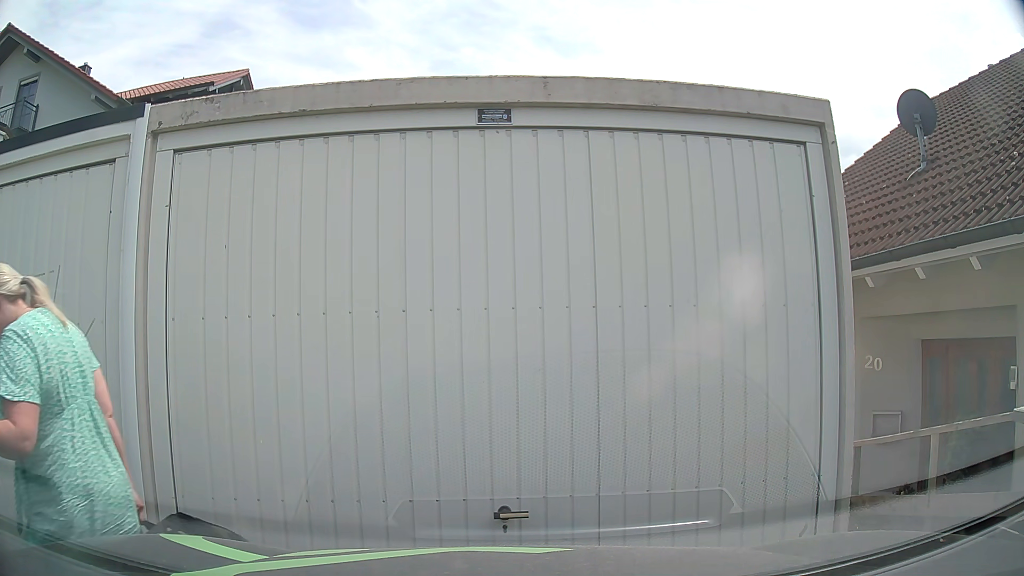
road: residential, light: Day
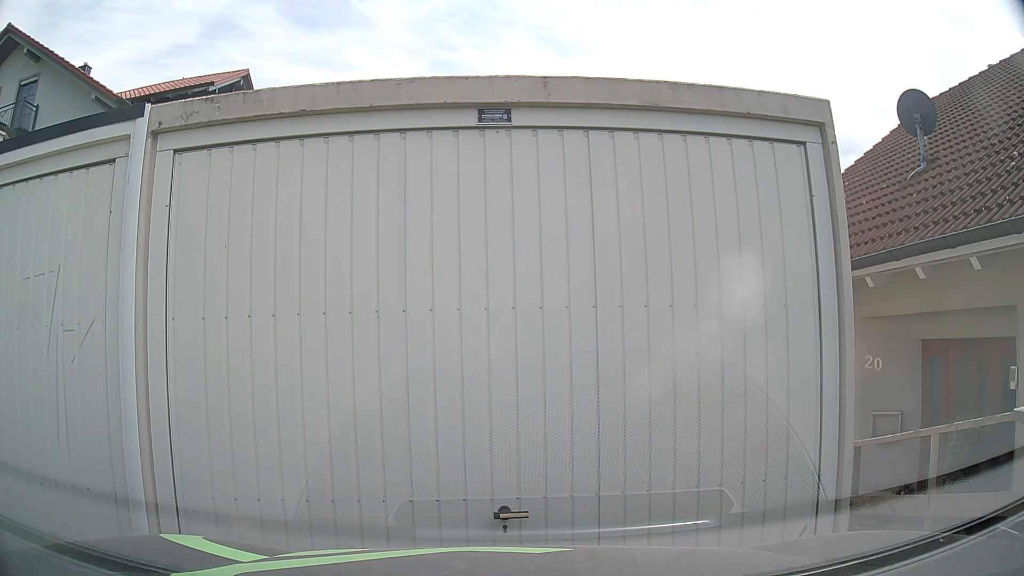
(0.0, 0.0) m; 0°
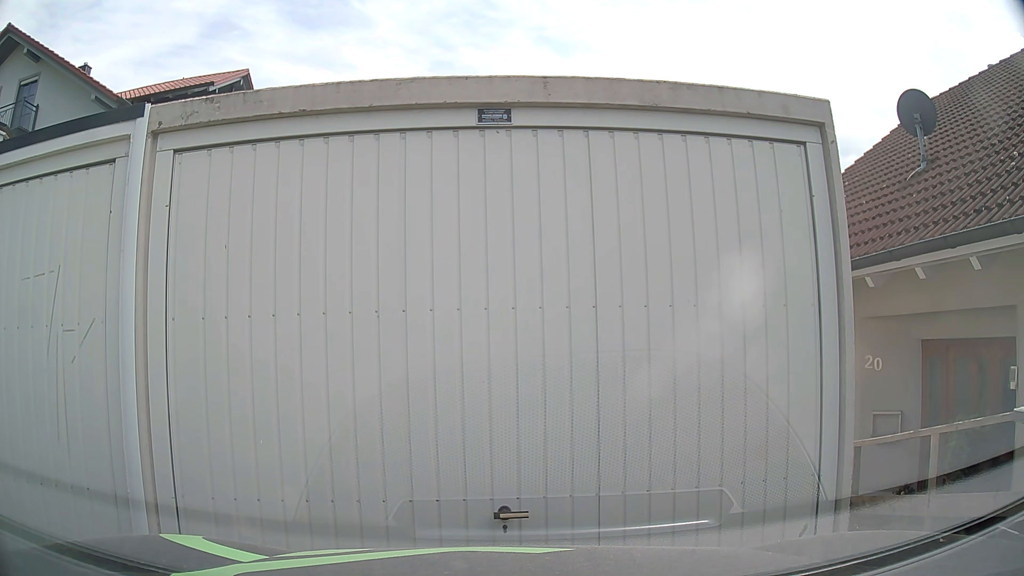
(0.0, 0.0) m; 0°
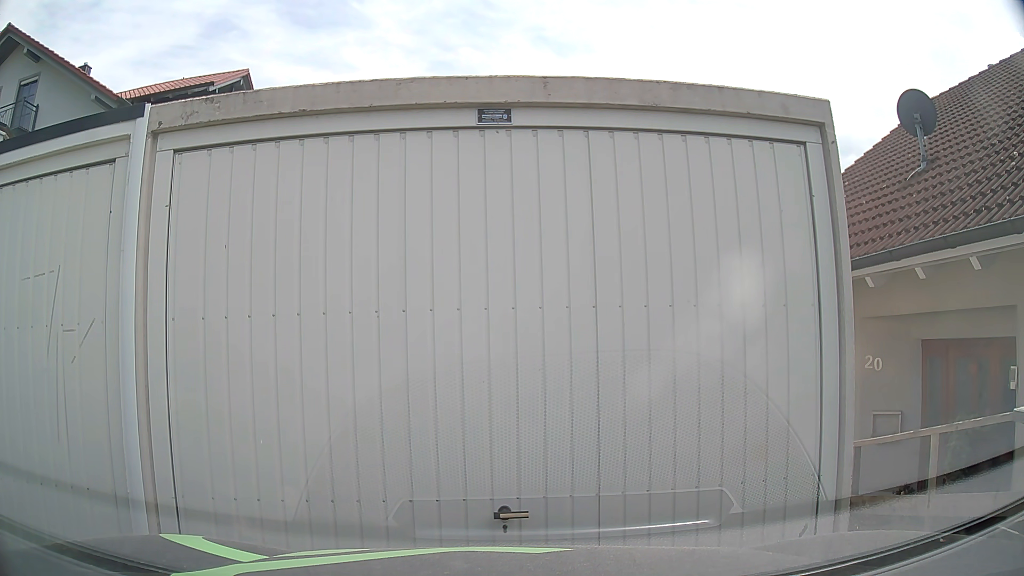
(0.0, 0.0) m; 0°
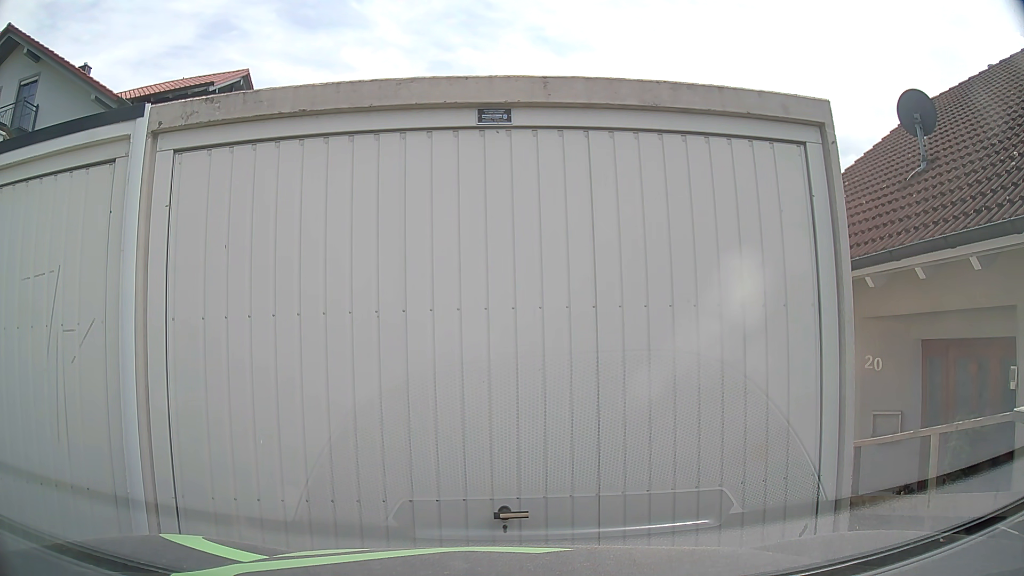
(0.0, 0.0) m; 0°
